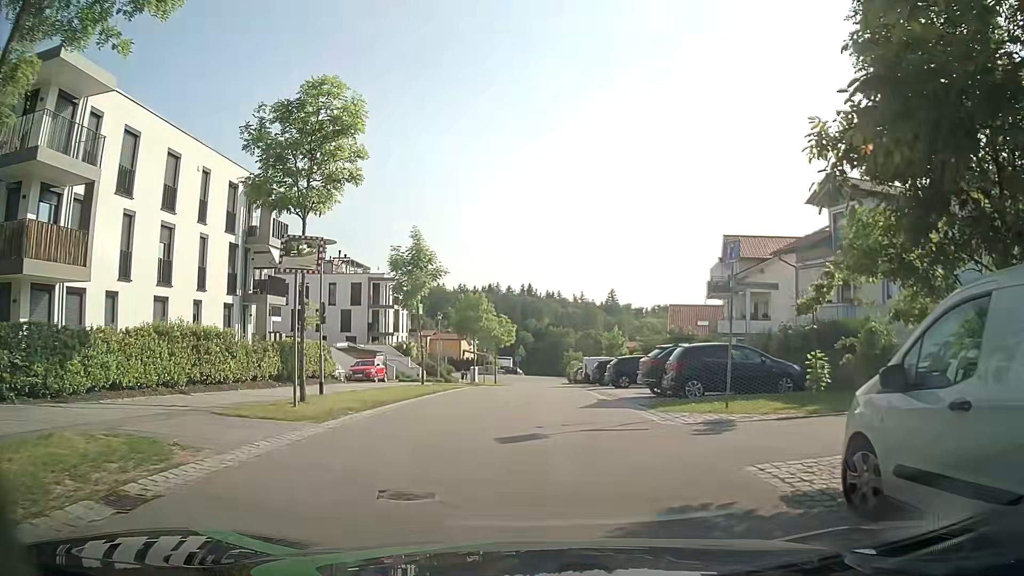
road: residential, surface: asphalt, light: Day
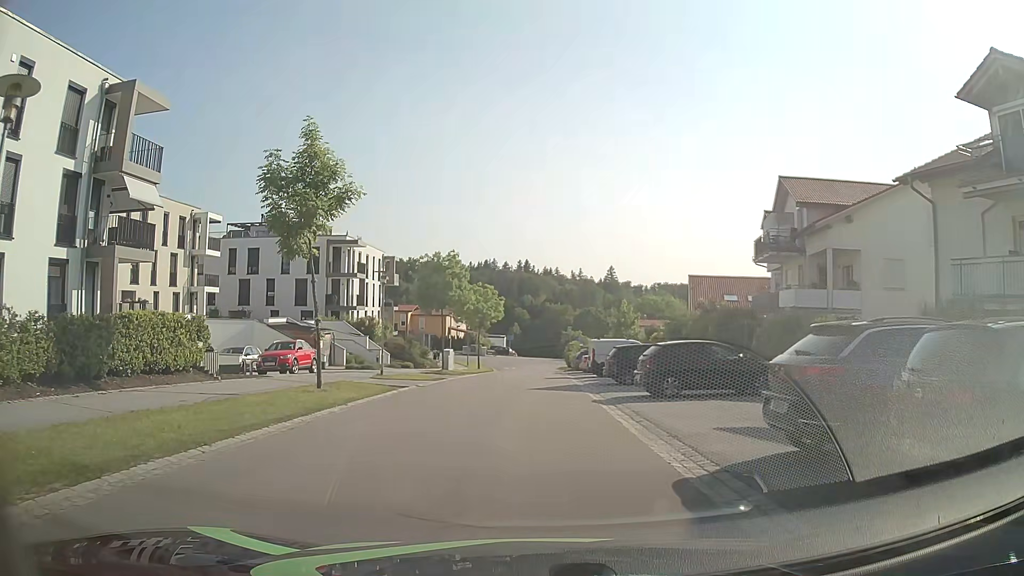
(+0.2, +13.0) m; -2°
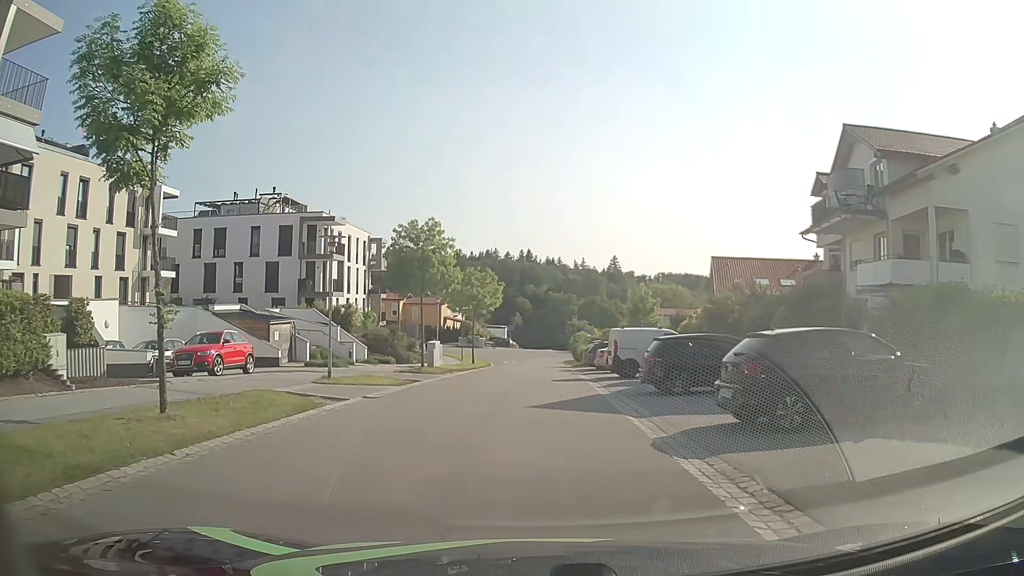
(0.0, +8.0) m; 0°
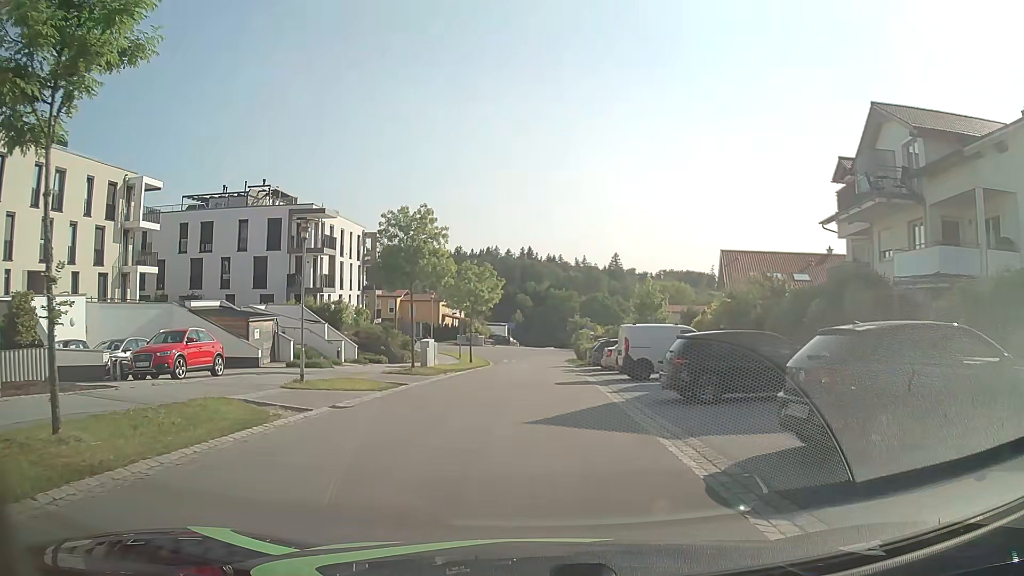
(0.0, +2.7) m; +1°
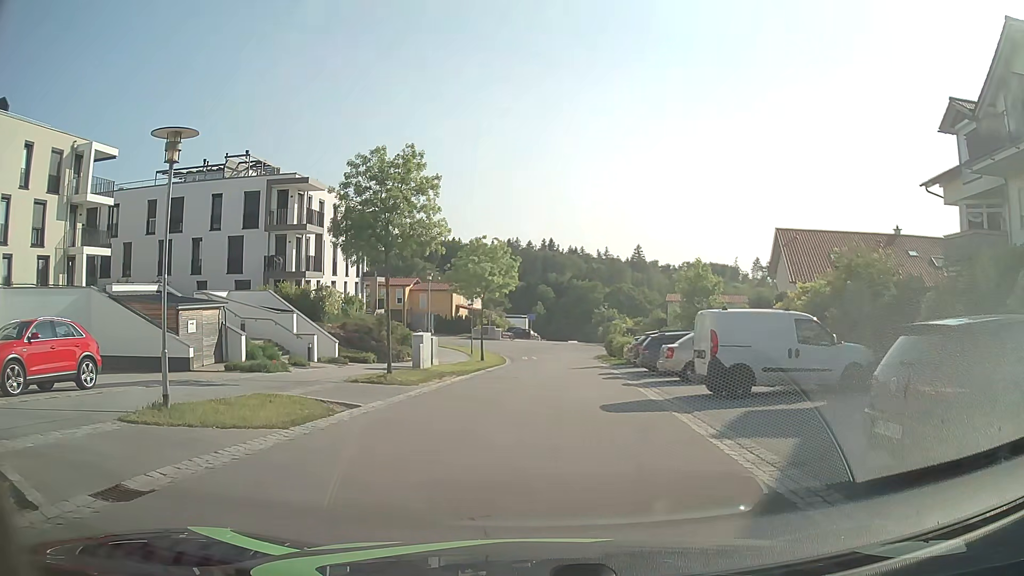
(-0.2, +8.3) m; -2°
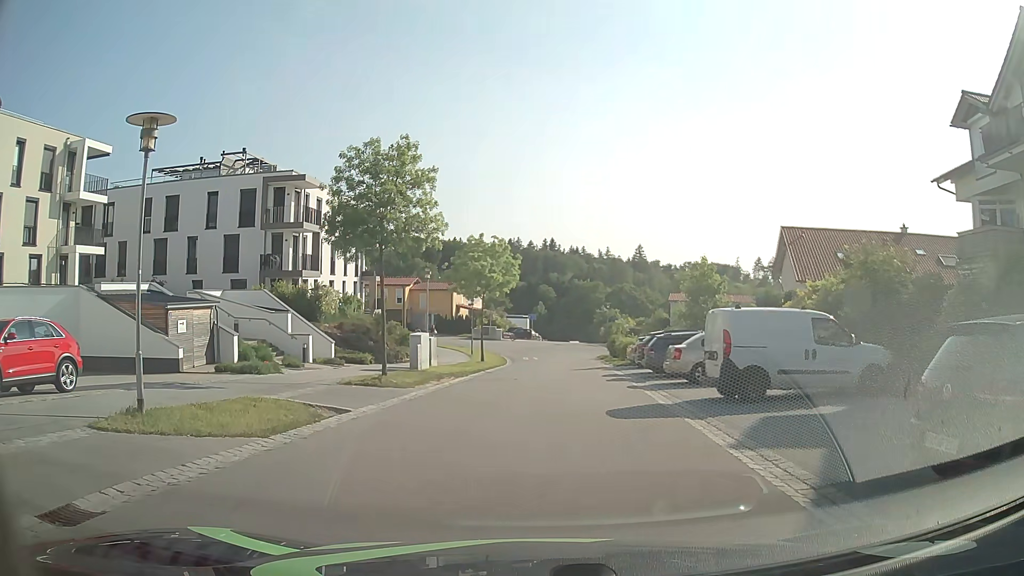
(0.0, +0.8) m; -1°
